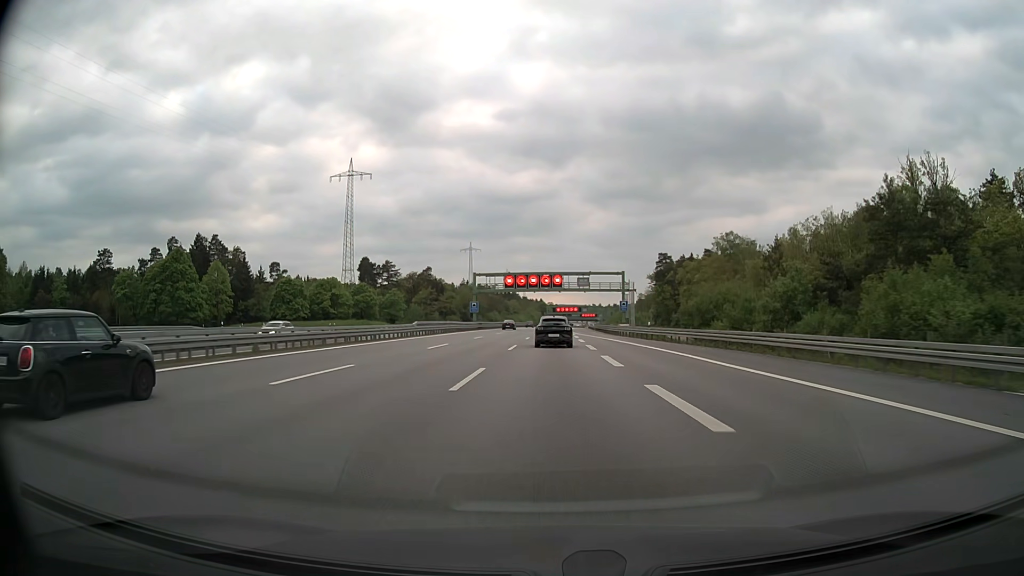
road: motorway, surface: asphalt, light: Day
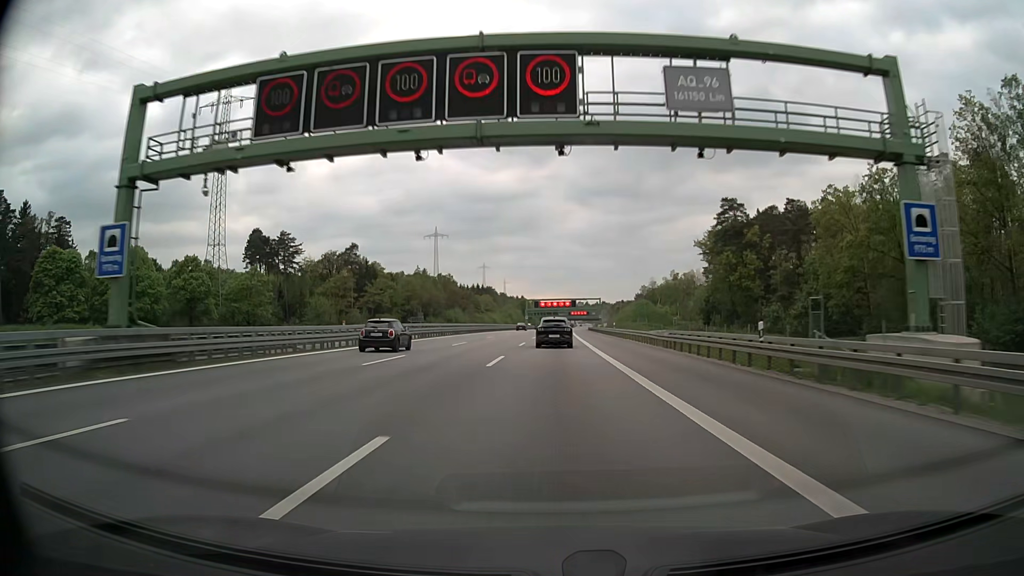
(+1.2, +83.9) m; +1°
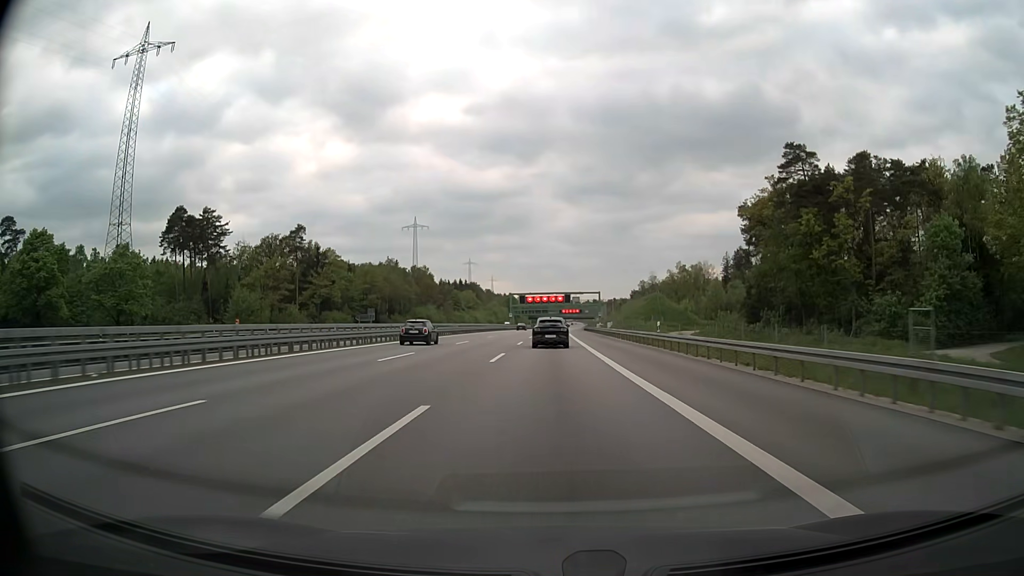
(+0.3, +33.9) m; +1°
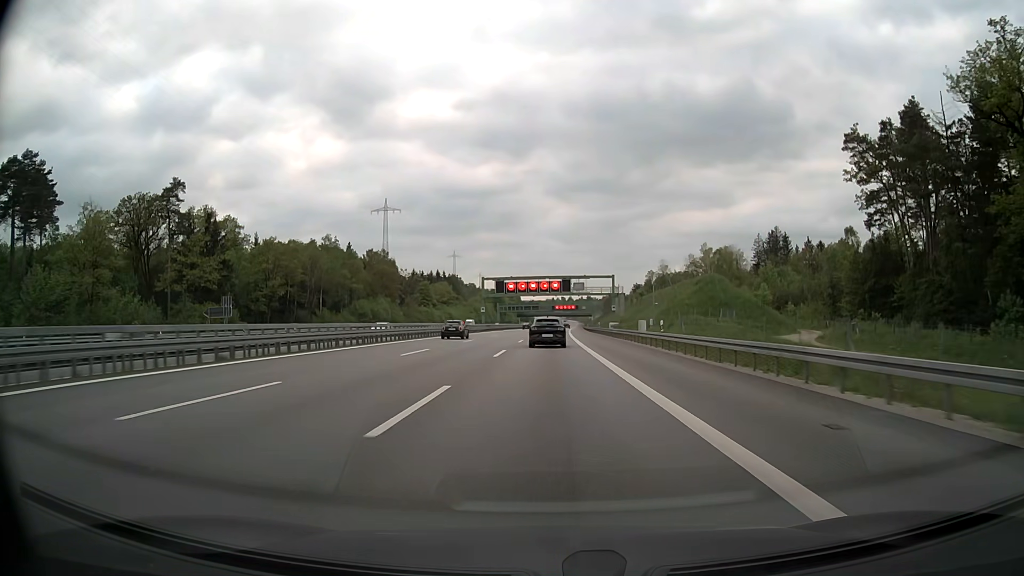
(+0.3, +51.2) m; +1°
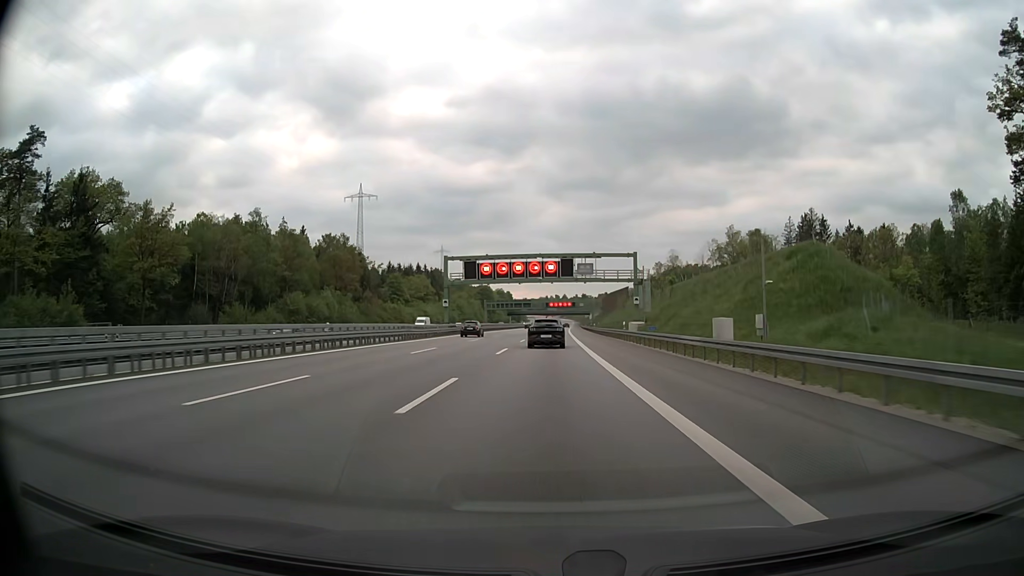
(+0.1, +34.3) m; 0°
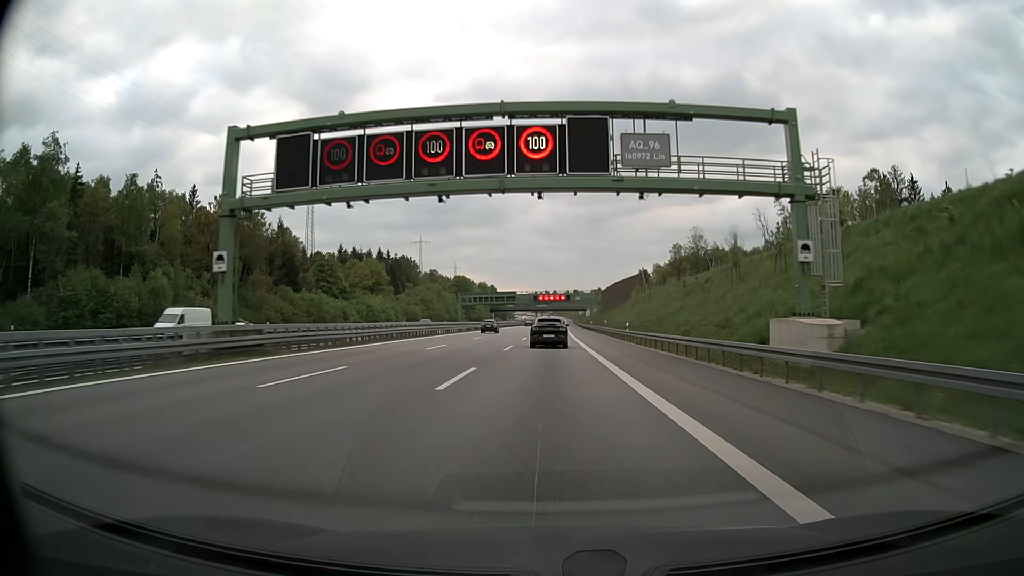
(+0.5, +51.7) m; +1°
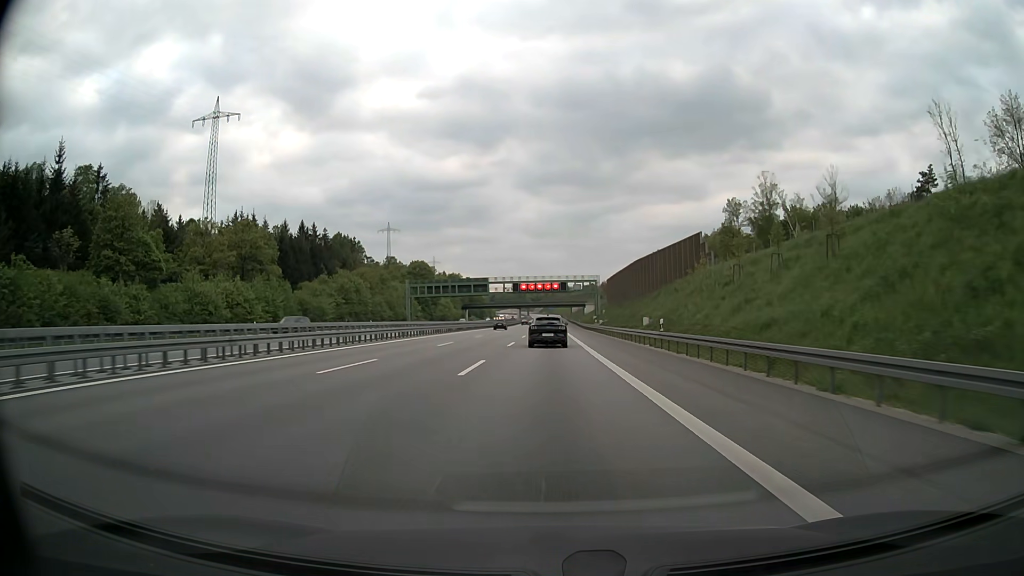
(+0.6, +69.0) m; +1°
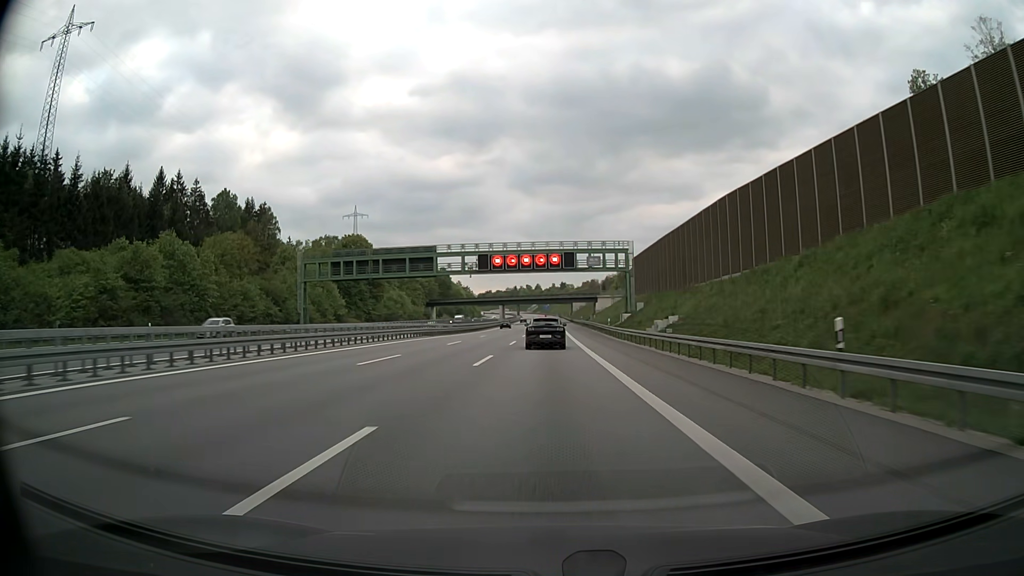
(+0.4, +68.8) m; 0°
(0, +10) (0, +20) (0, +30) (0, +40) (0, +50) (0, +60) (0, +70) (0, +80) (0, +90) (0, +100) m
